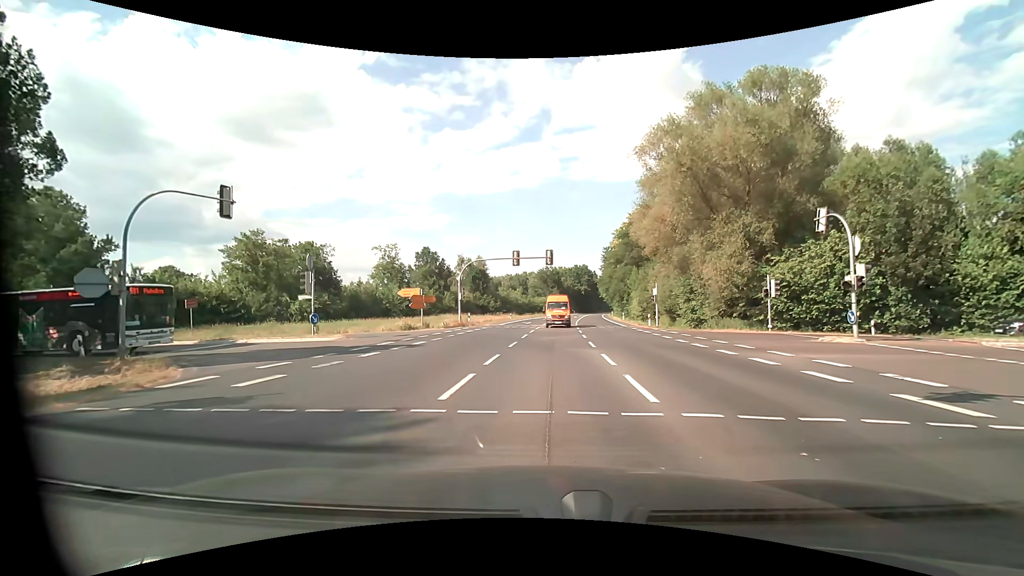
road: primary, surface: asphalt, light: Day
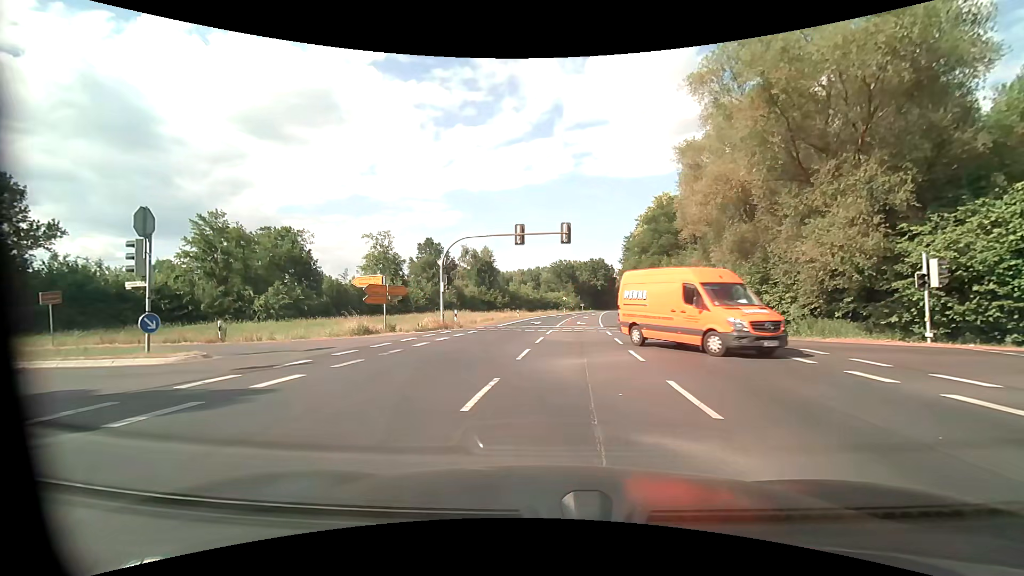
(-0.1, +12.6) m; -1°
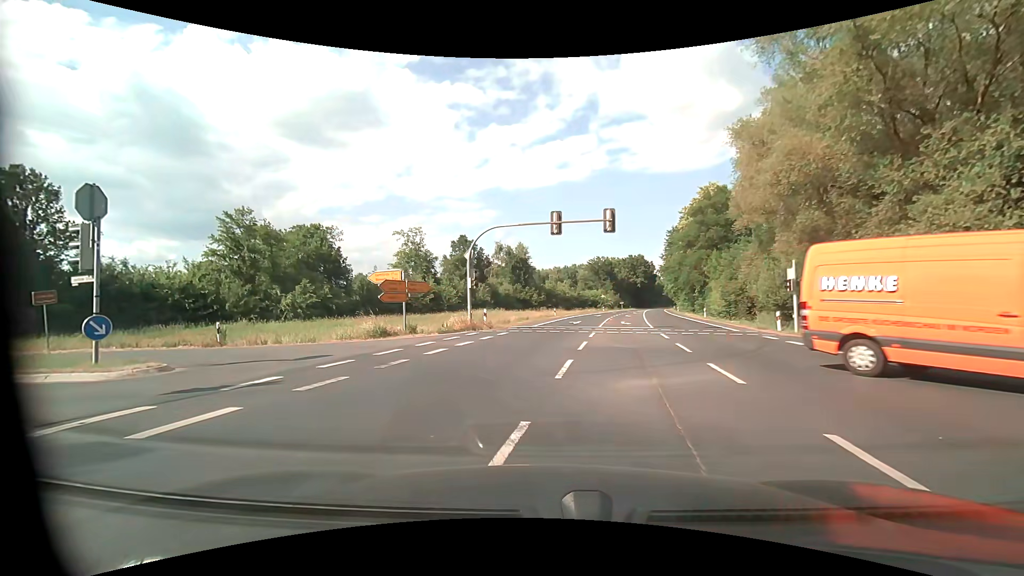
(-0.1, +3.7) m; -4°
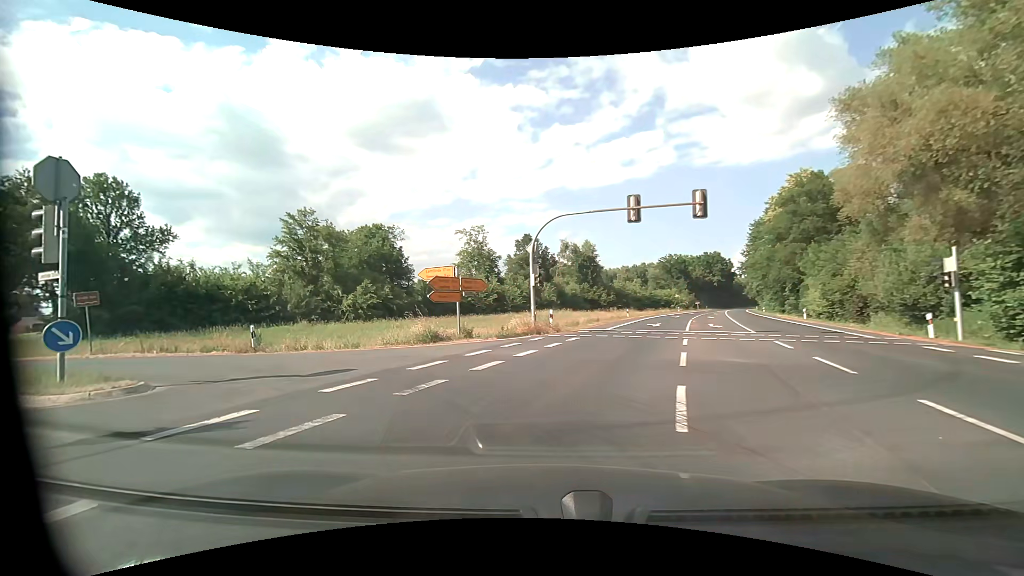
(-0.2, +3.7) m; -7°
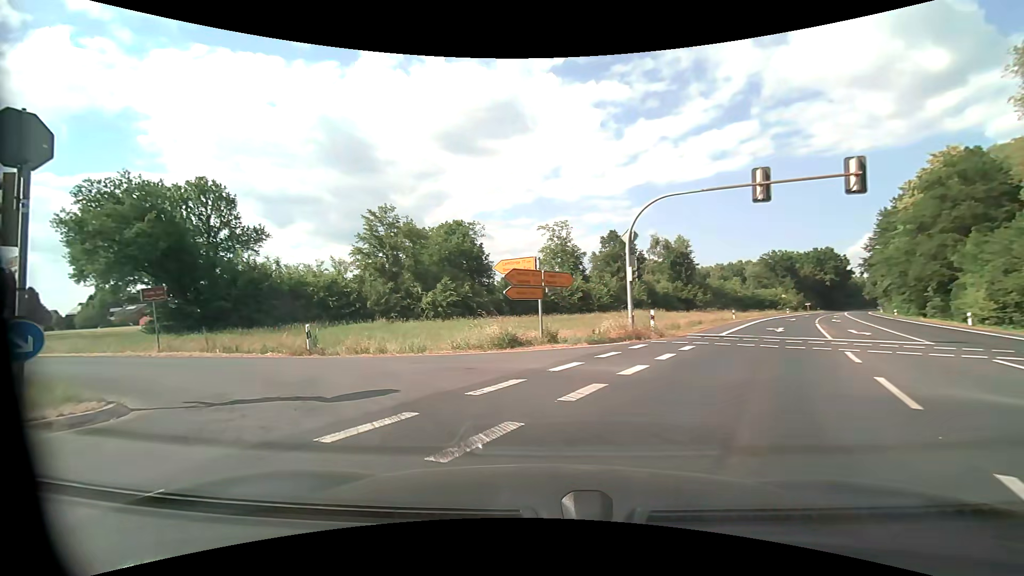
(-0.3, +3.6) m; -10°
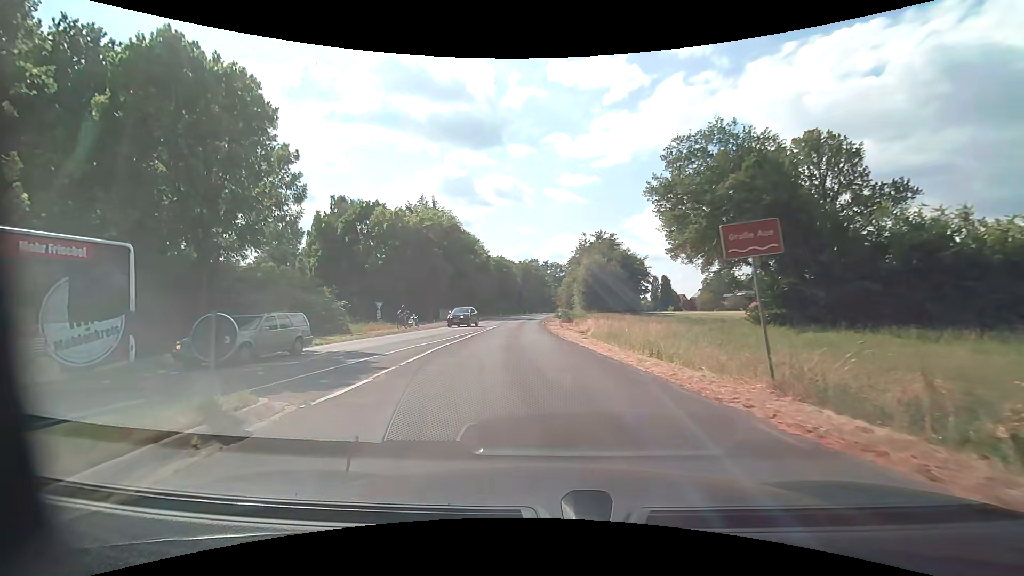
(-9.4, +14.6) m; -63°
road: secondary
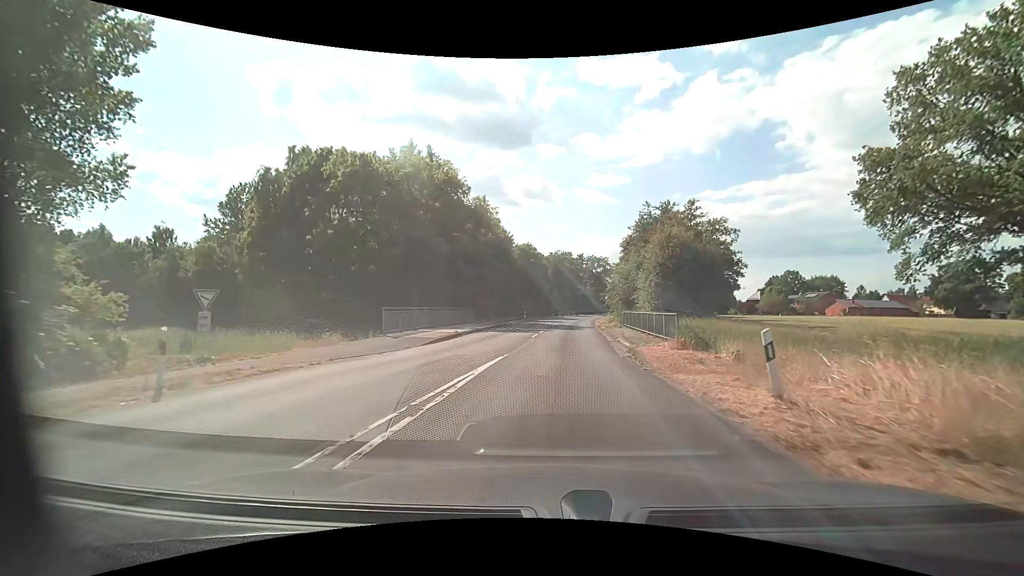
(-1.4, +27.4) m; -3°
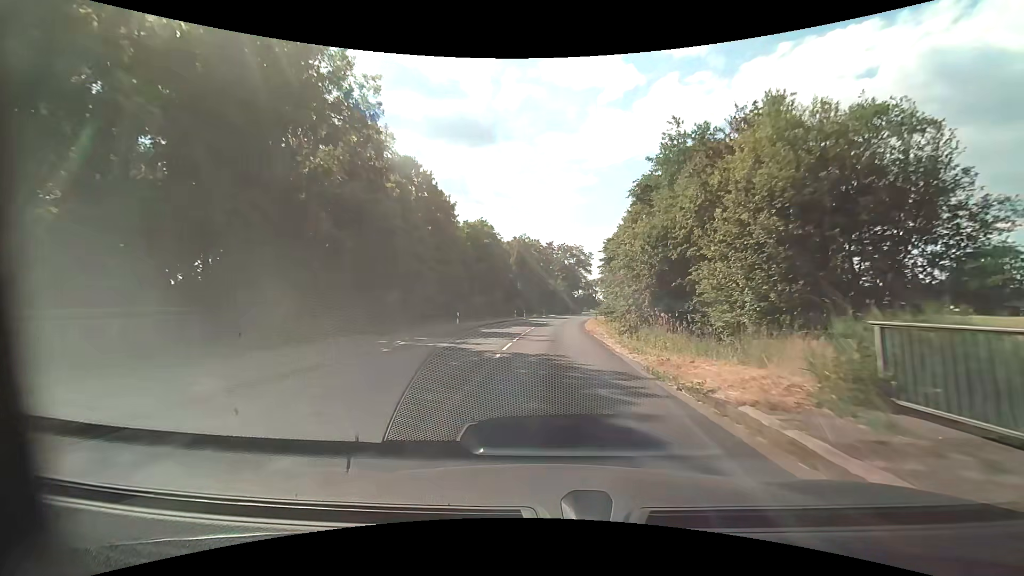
(+1.4, +29.8) m; +4°
